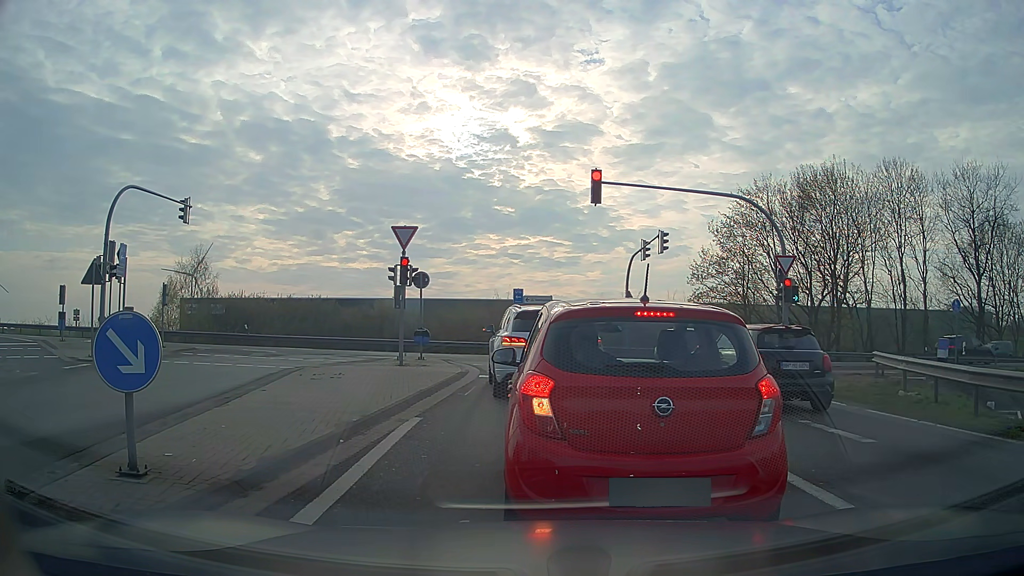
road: motorway_link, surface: asphalt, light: Day
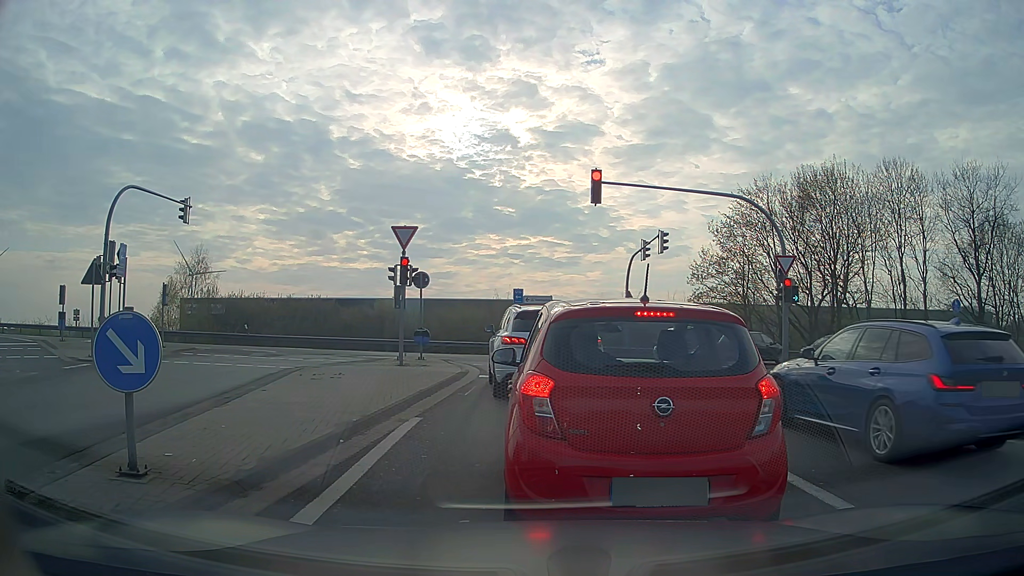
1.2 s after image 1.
(0.0, 0.0) m; 0°
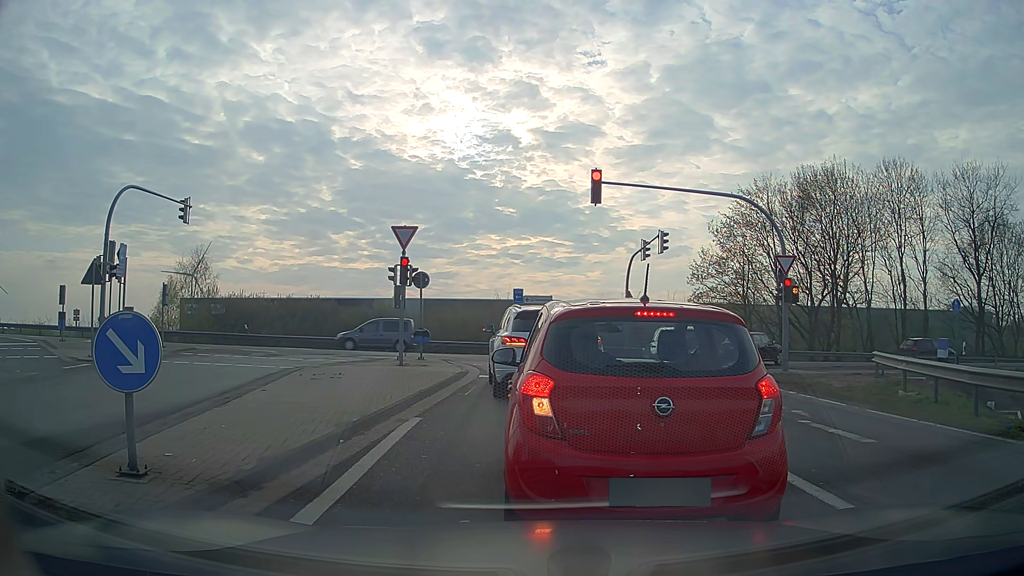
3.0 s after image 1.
(0.0, 0.0) m; 0°
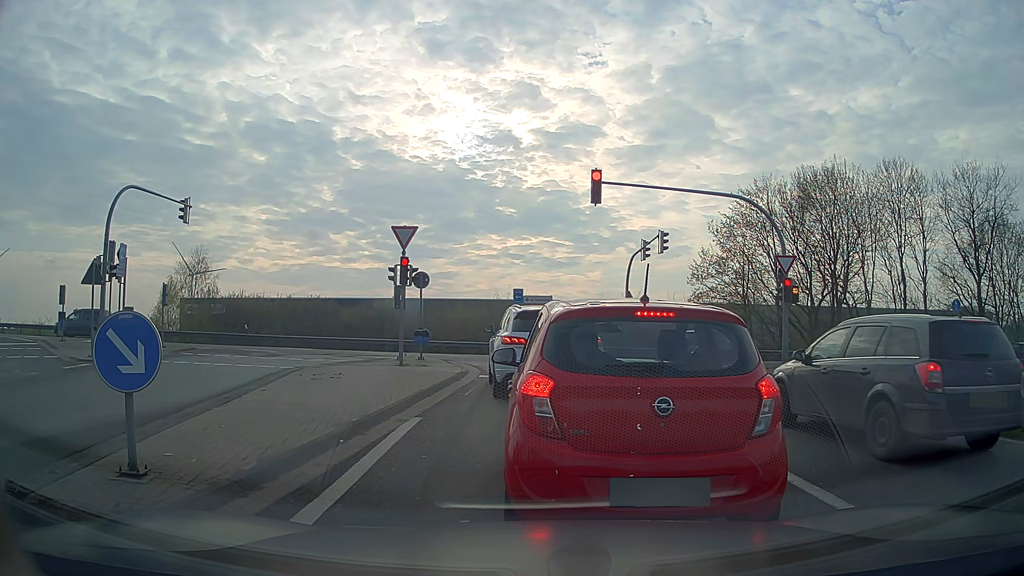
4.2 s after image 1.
(0.0, 0.0) m; 0°
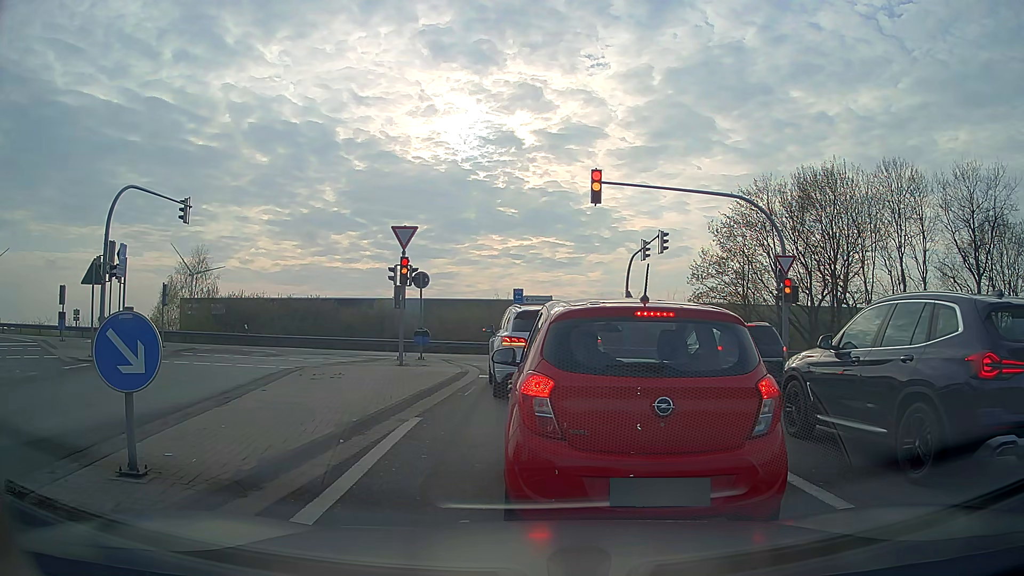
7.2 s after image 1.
(0.0, 0.0) m; 0°
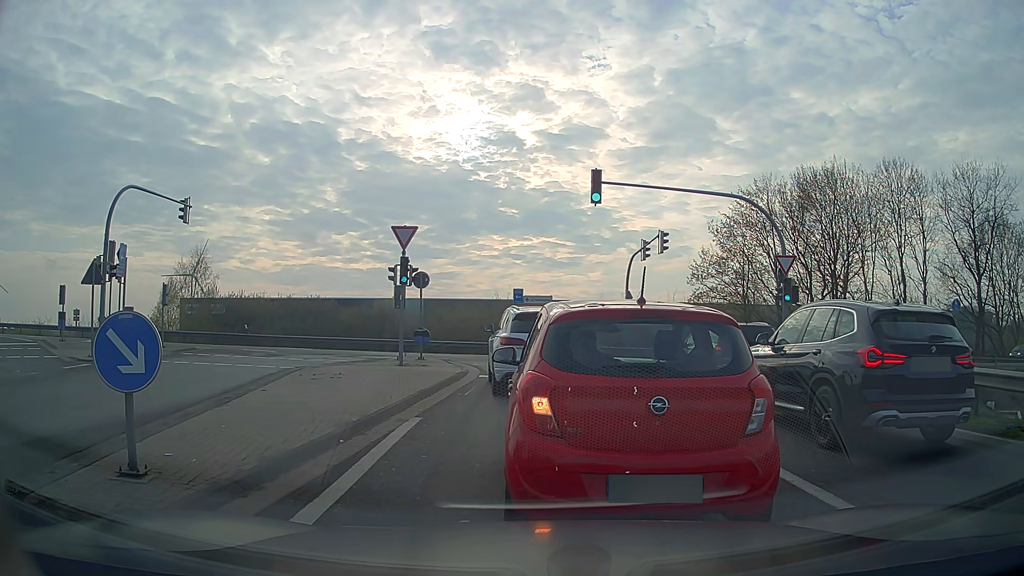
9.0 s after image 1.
(0.0, 0.0) m; 0°
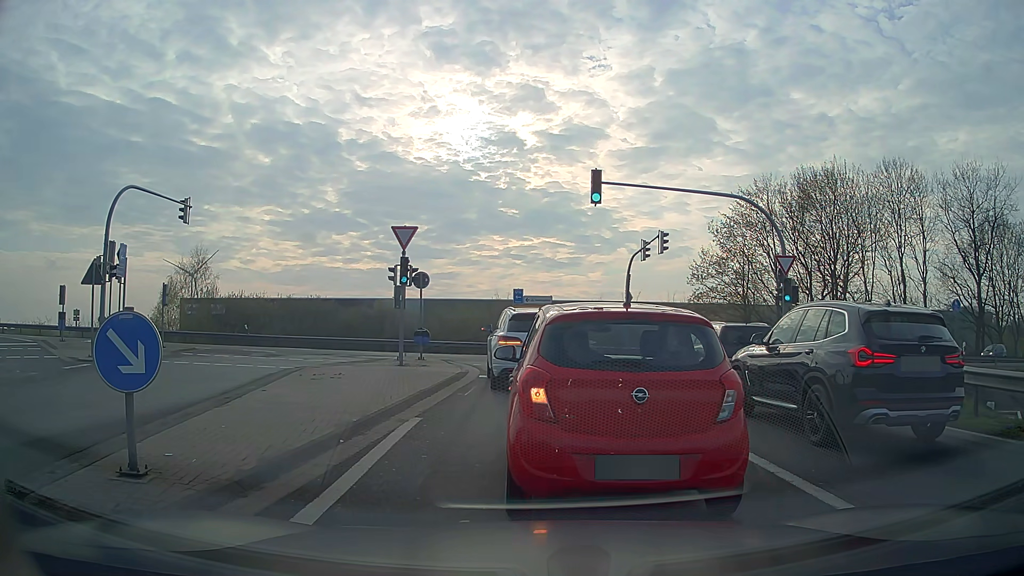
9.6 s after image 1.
(0.0, 0.0) m; 0°
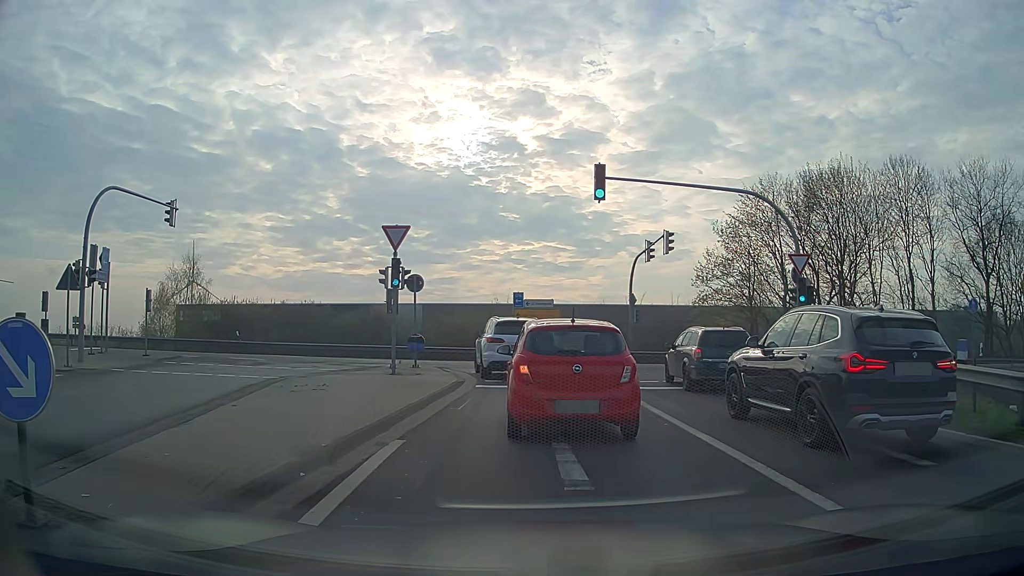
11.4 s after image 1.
(0.0, +1.5) m; +1°
(0, +10) (0, +20) (-4, +29) (-12, +34) (-22, +34) (-32, +33) (-42, +32) (-52, +30) (-62, +28) (-72, +27) m
